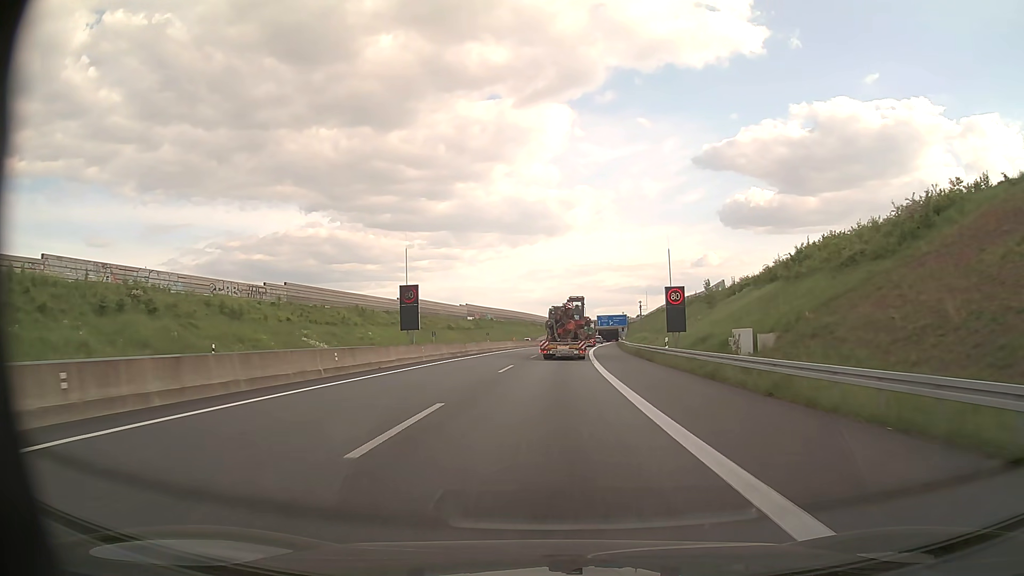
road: motorway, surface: asphalt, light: Day
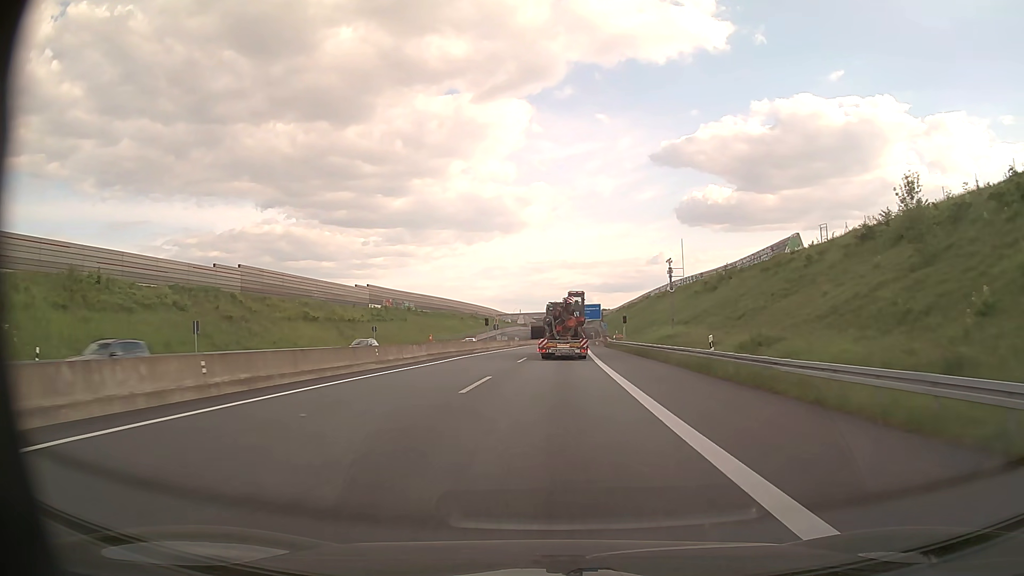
(+2.2, +64.4) m; +4°
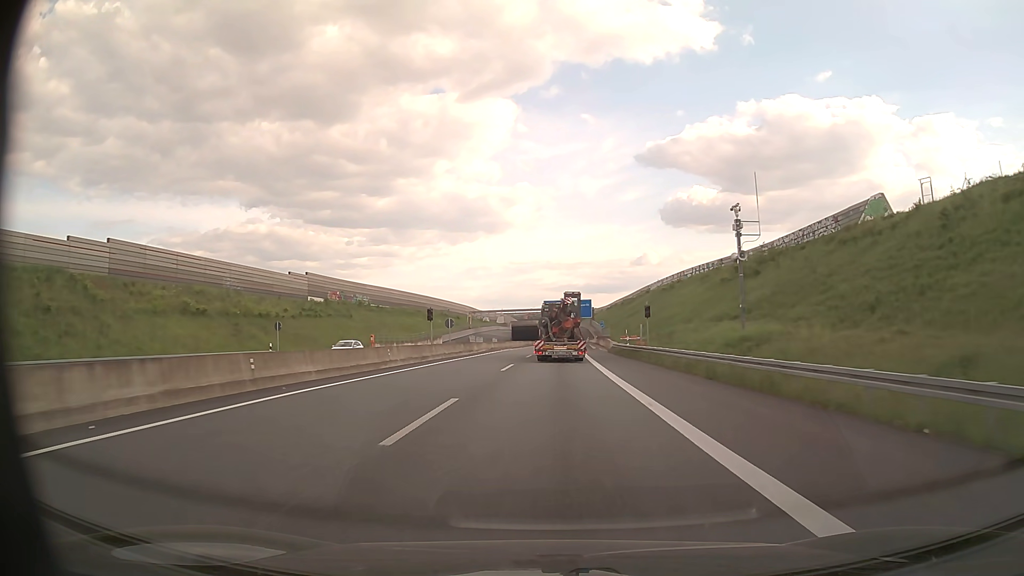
(+0.4, +25.3) m; +2°
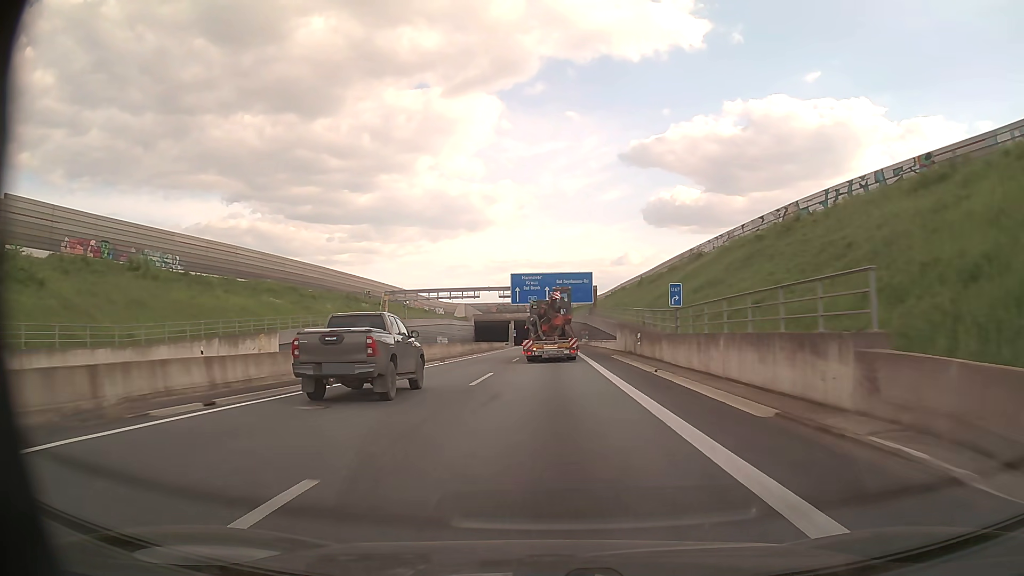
(+1.3, +62.7) m; +2°
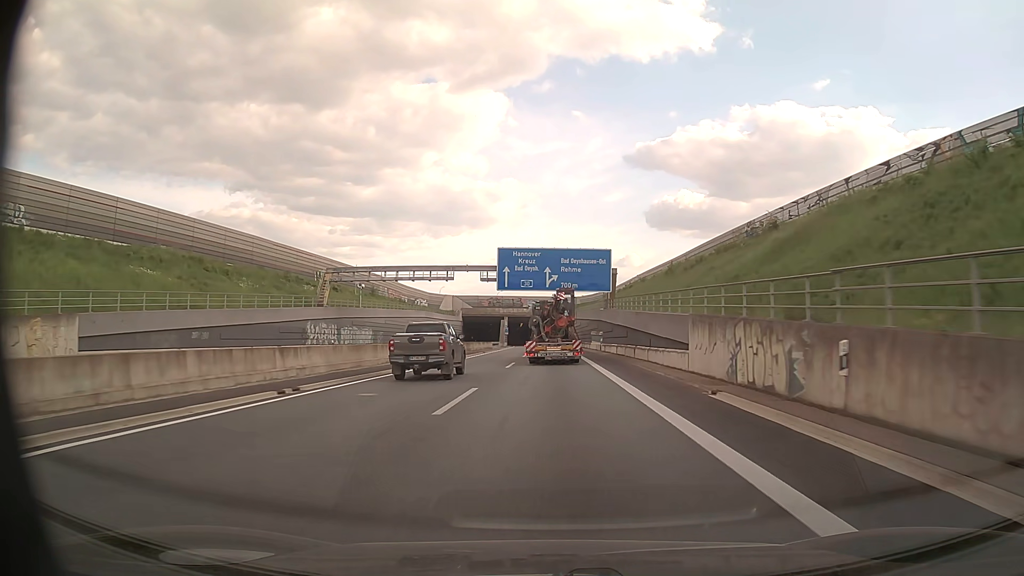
(0.0, +24.7) m; 0°
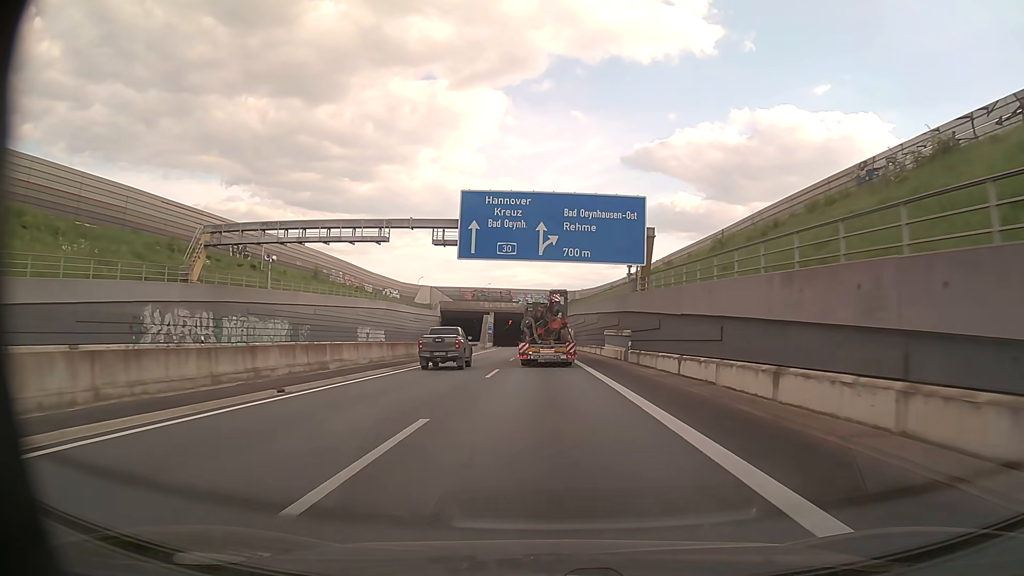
(+0.2, +24.8) m; +1°
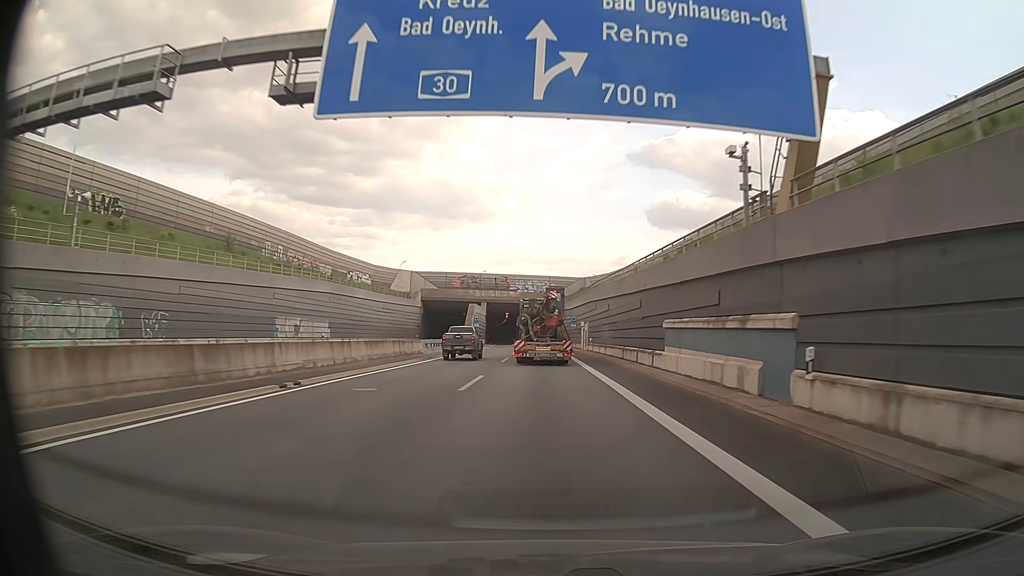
(0.0, +25.0) m; 0°
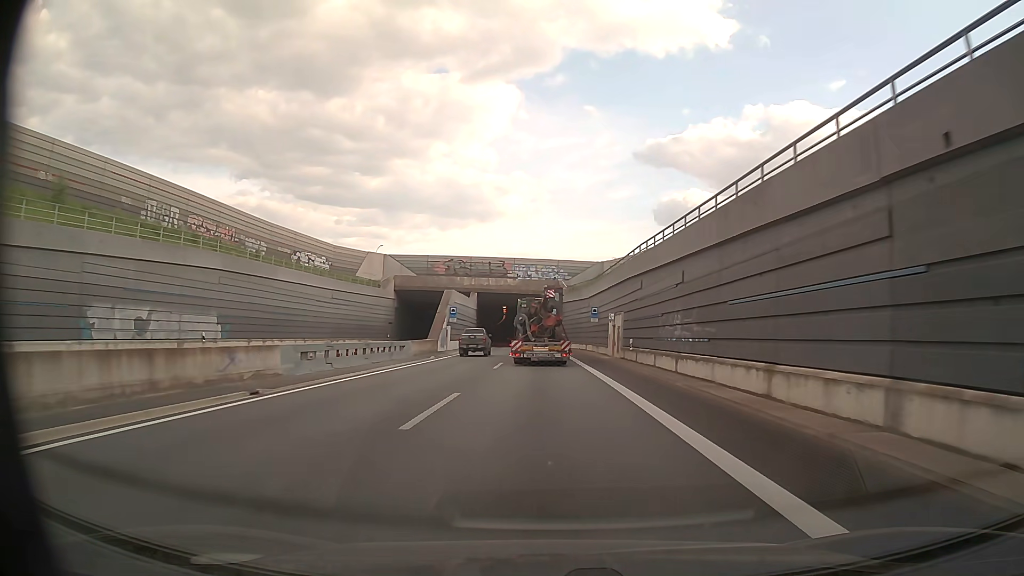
(-0.2, +25.0) m; -1°
(0, +10) (0, +20) (0, +30) (-1, +40) (-1, +50) (-1, +60) (-2, +70) (-2, +80) (-3, +90) (-3, +100) m
